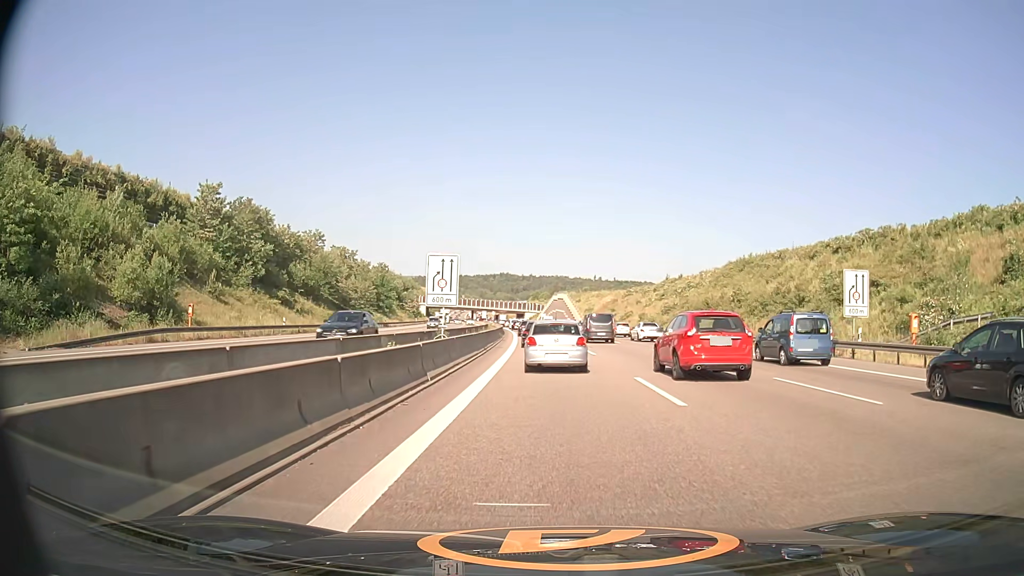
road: motorway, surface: asphalt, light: Day
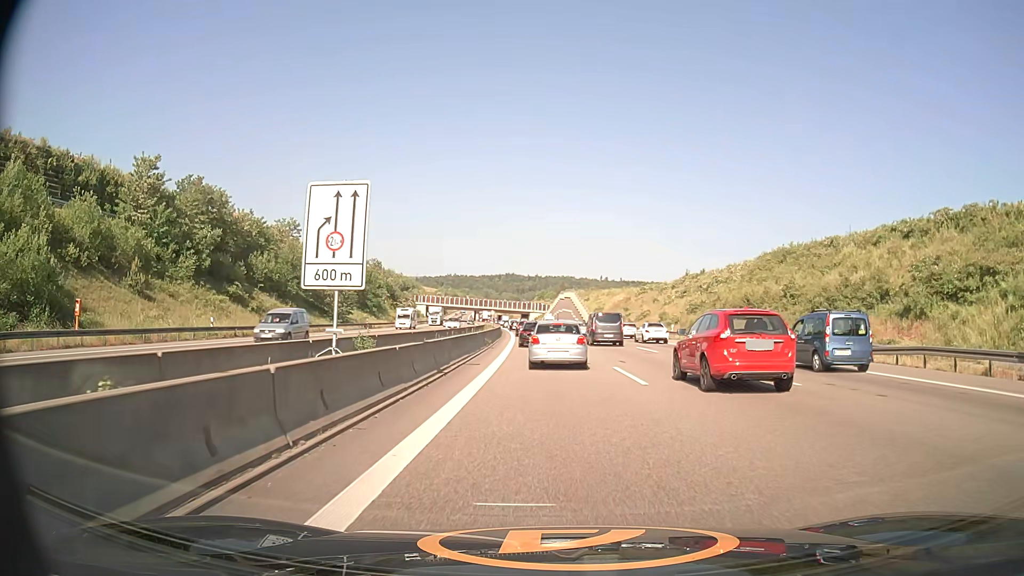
(-0.1, +14.2) m; 0°
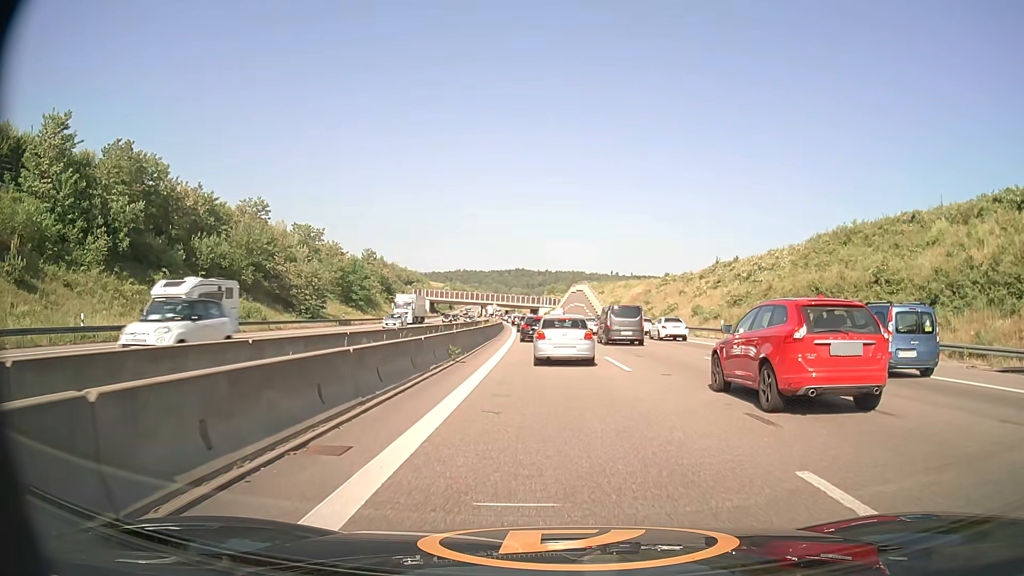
(-0.1, +14.9) m; -1°
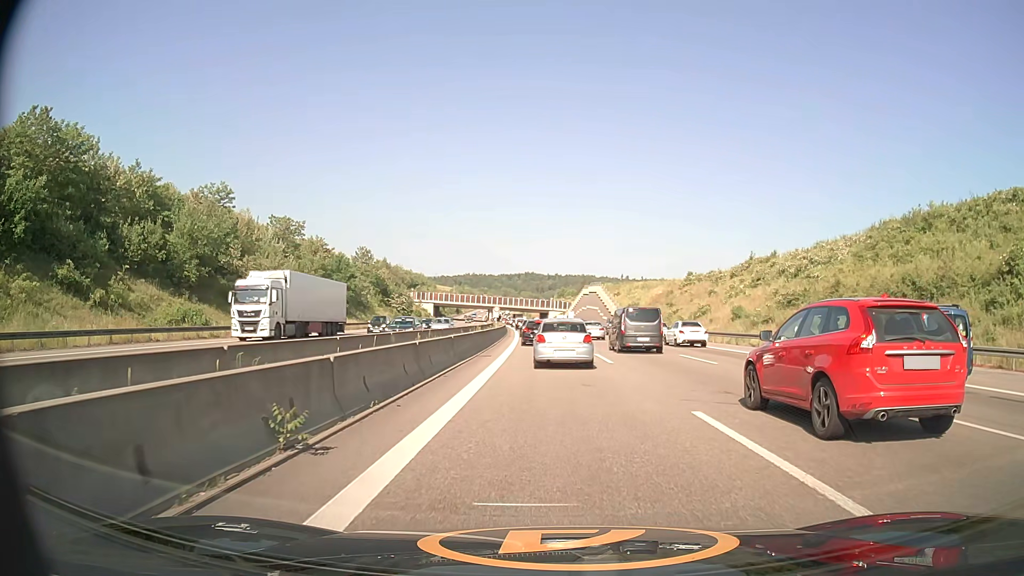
(-0.1, +13.0) m; -1°
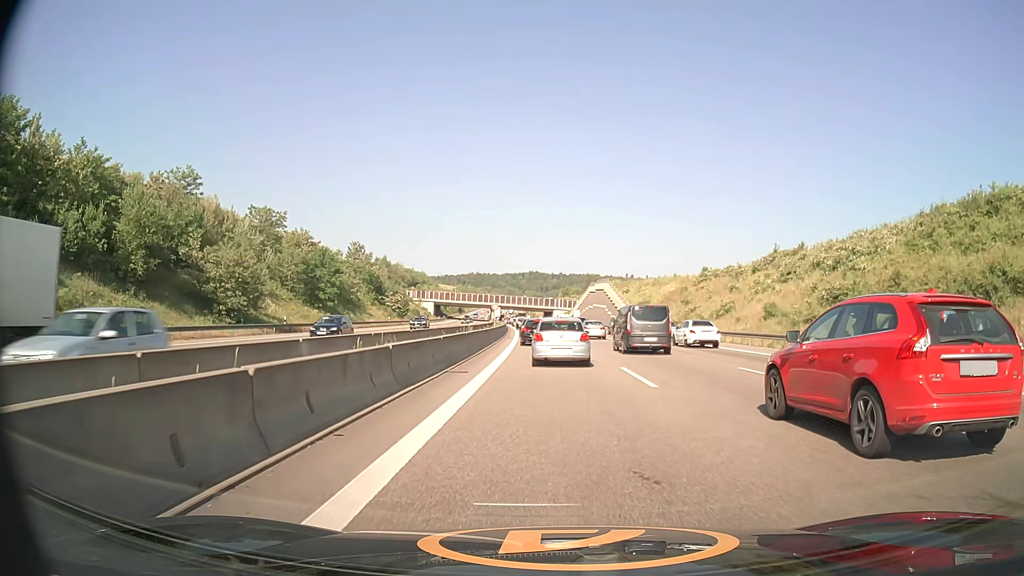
(0.0, +8.5) m; 0°
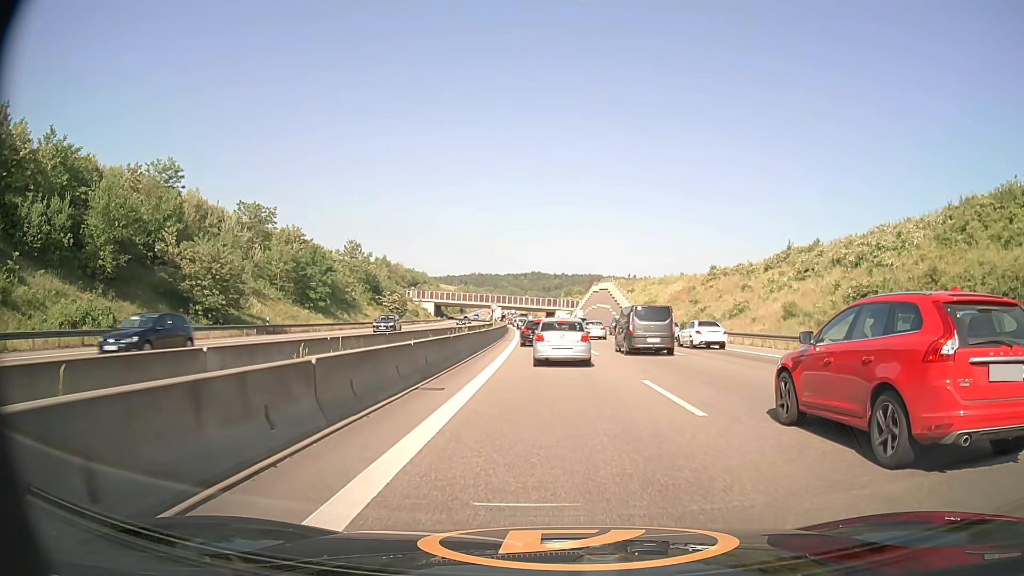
(0.0, +4.2) m; 0°
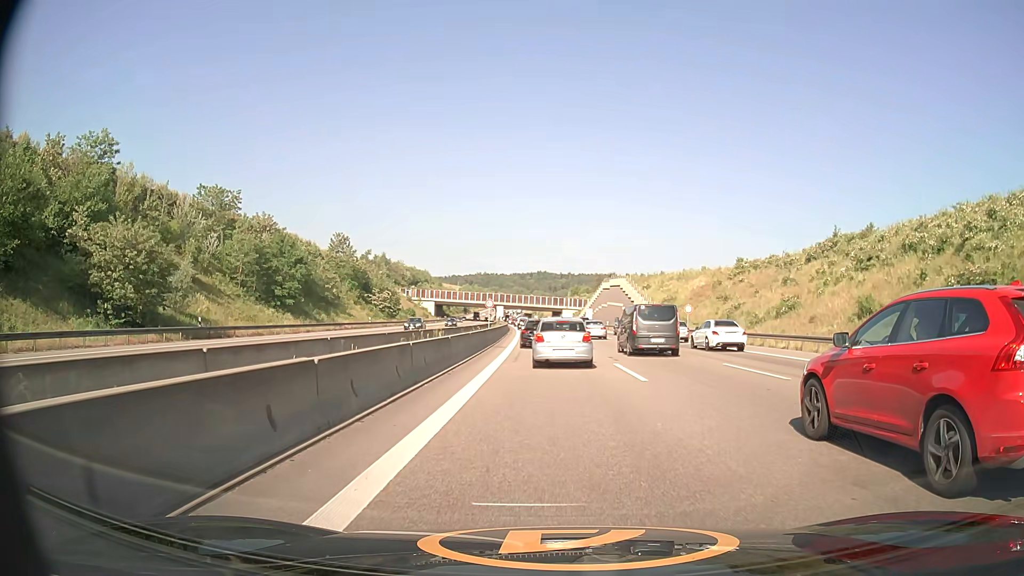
(-0.1, +12.0) m; -1°
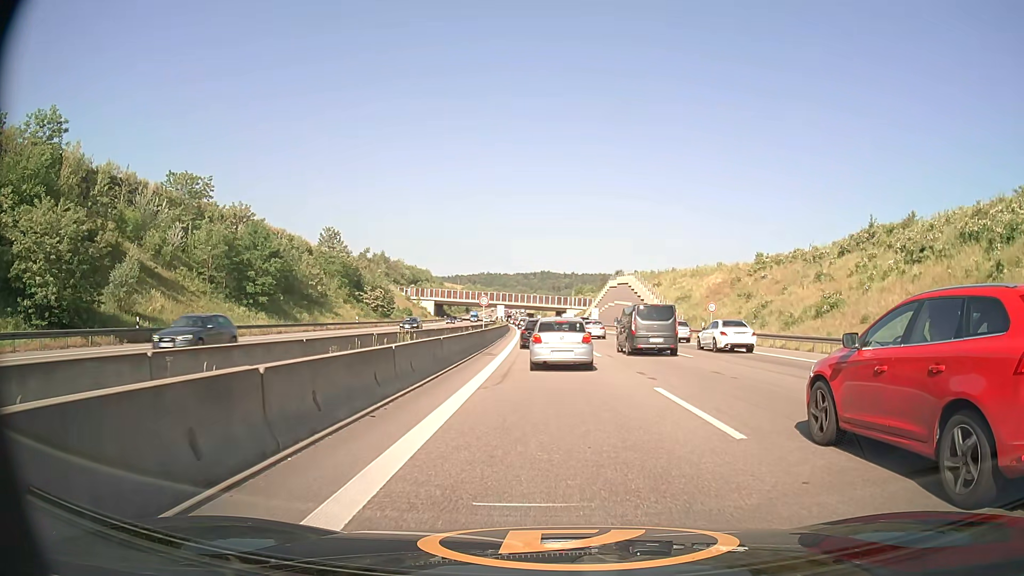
(0.0, +7.6) m; 0°
